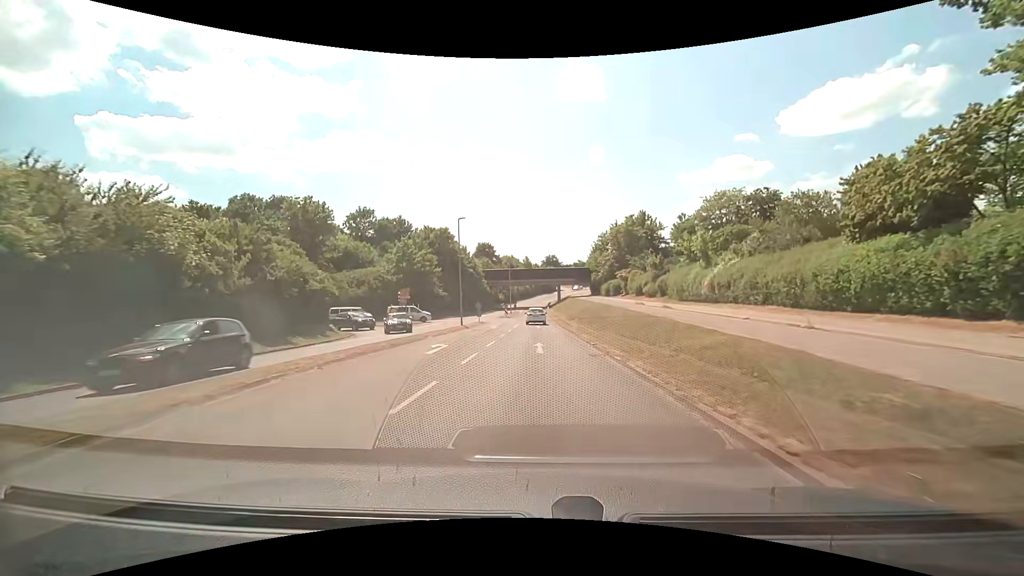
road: tertiary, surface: asphalt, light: Day
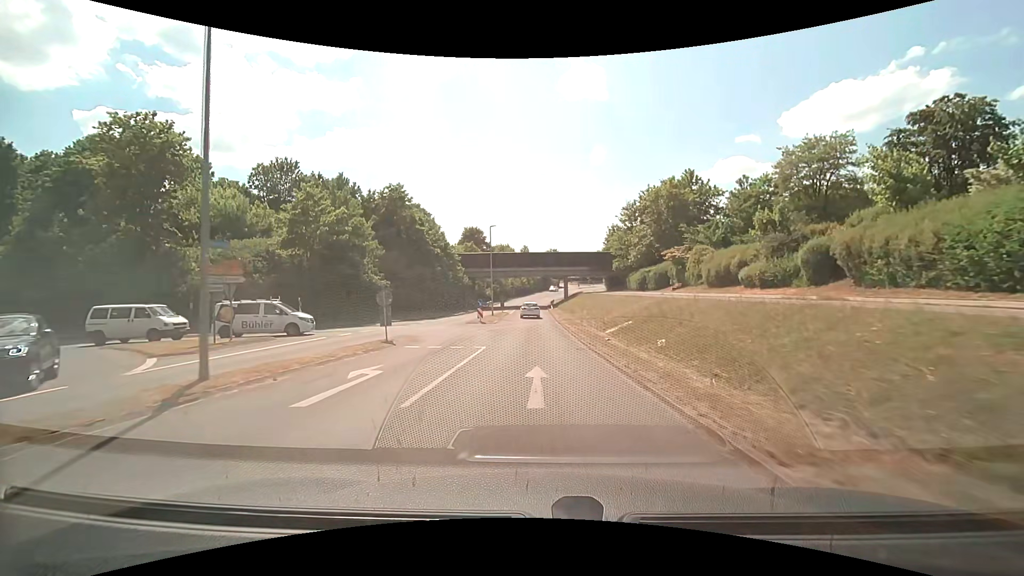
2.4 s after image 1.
(-0.1, +29.6) m; 0°
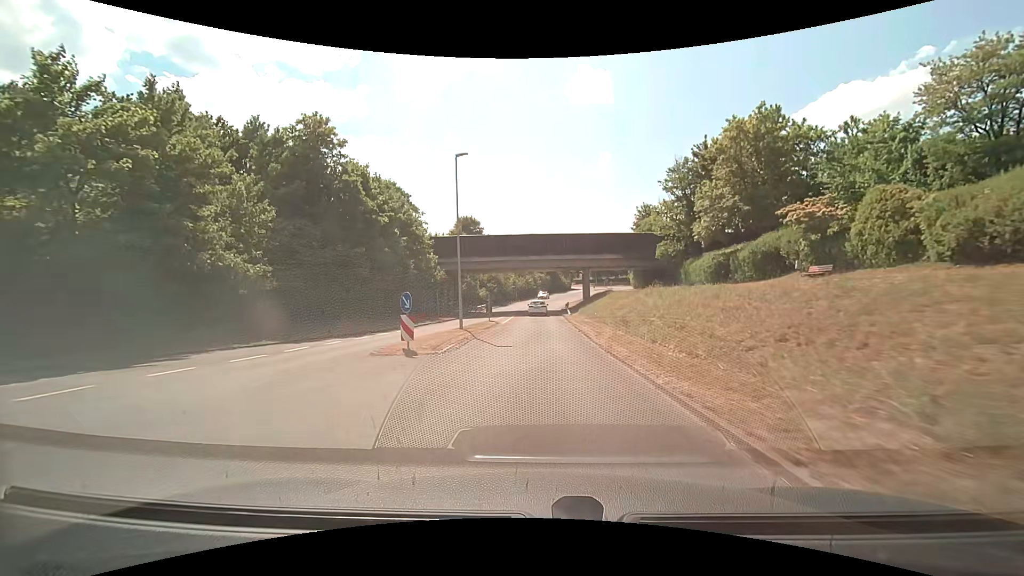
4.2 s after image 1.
(-0.1, +22.5) m; -1°
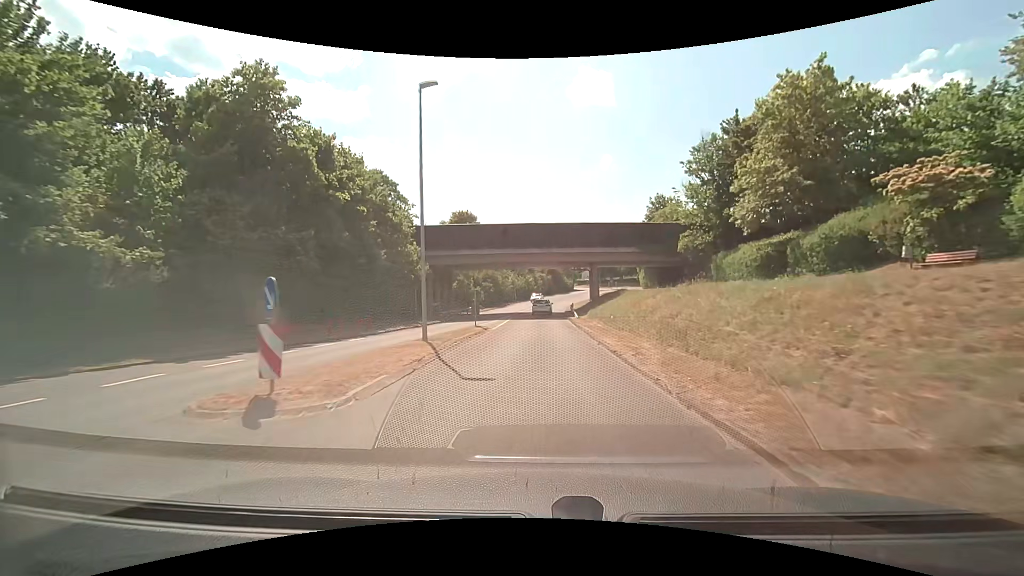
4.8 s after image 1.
(0.0, +7.6) m; 0°
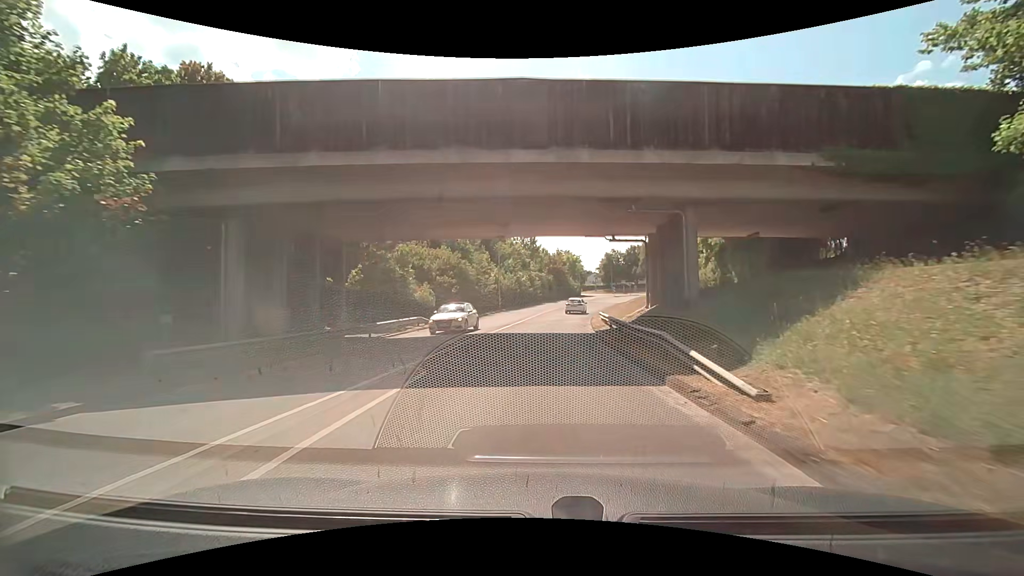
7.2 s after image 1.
(0.0, +29.7) m; 0°
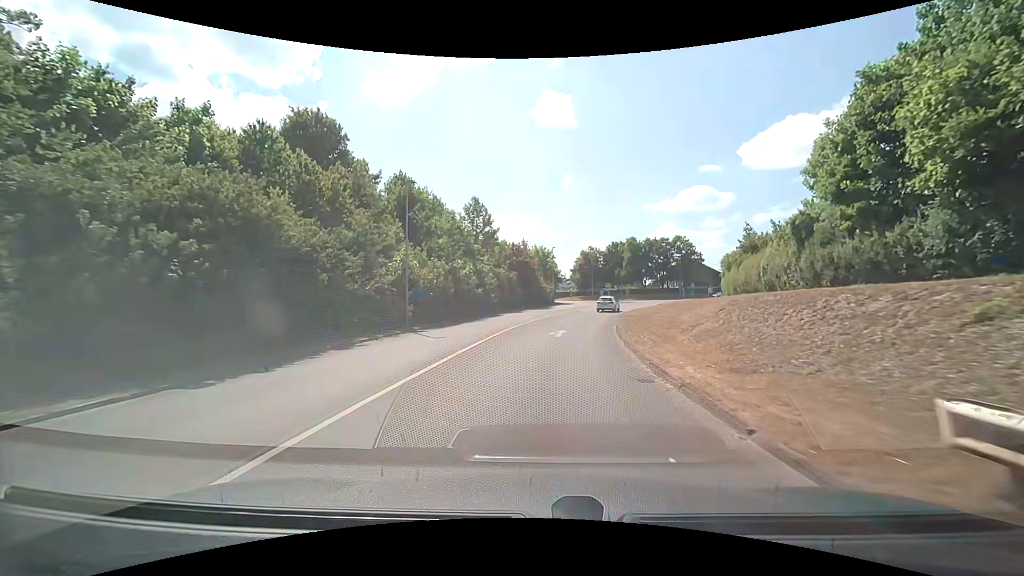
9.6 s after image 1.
(+0.8, +28.3) m; +4°
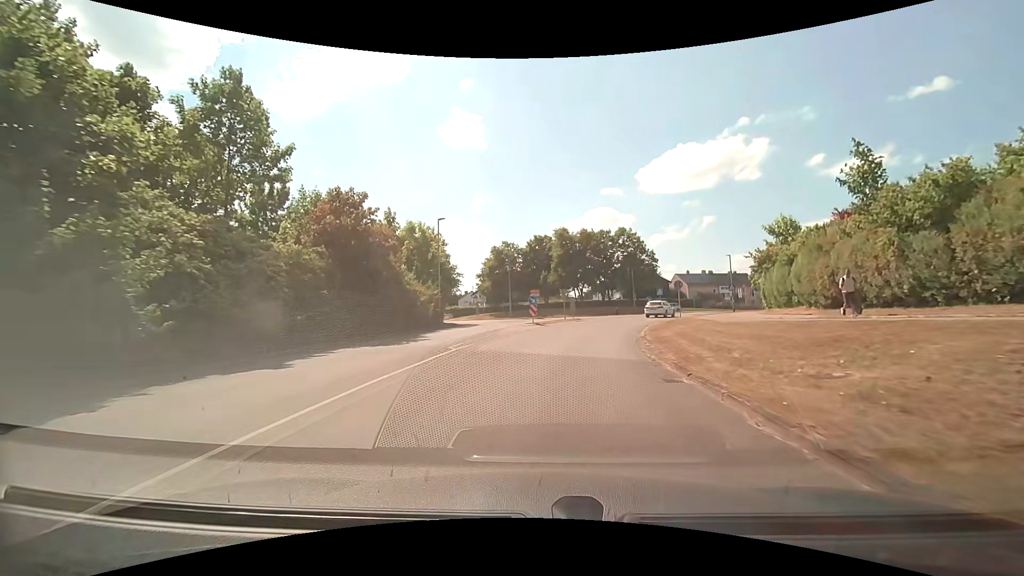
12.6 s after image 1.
(+2.5, +34.6) m; +10°
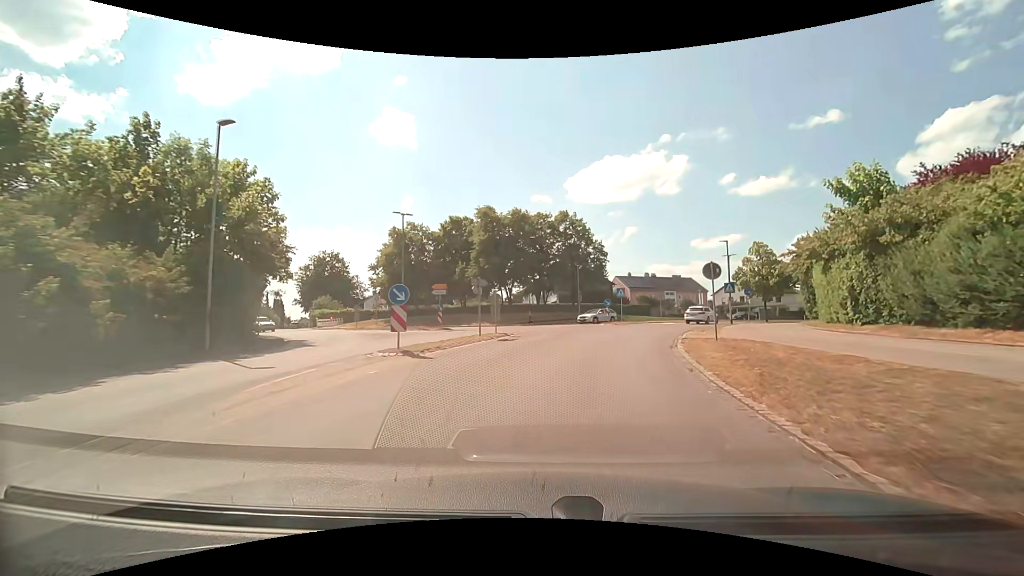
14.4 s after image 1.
(+1.3, +19.4) m; +9°
(0, +10) (+2, +20) (+5, +29) (+9, +38) (+15, +47) (+21, +55) (+28, +62) (+36, +68) (+44, +74) (+53, +78) m
